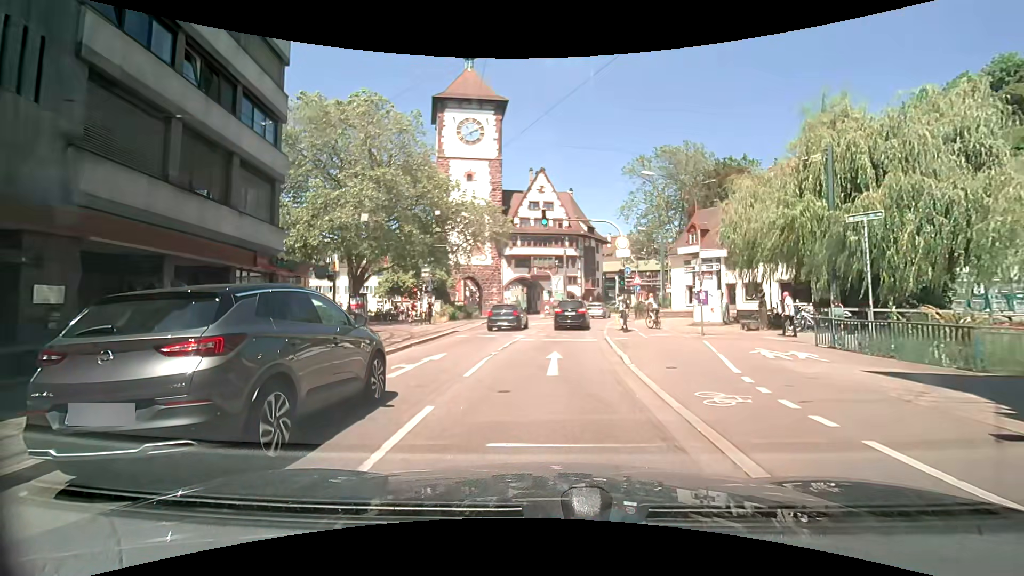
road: primary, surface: asphalt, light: Day
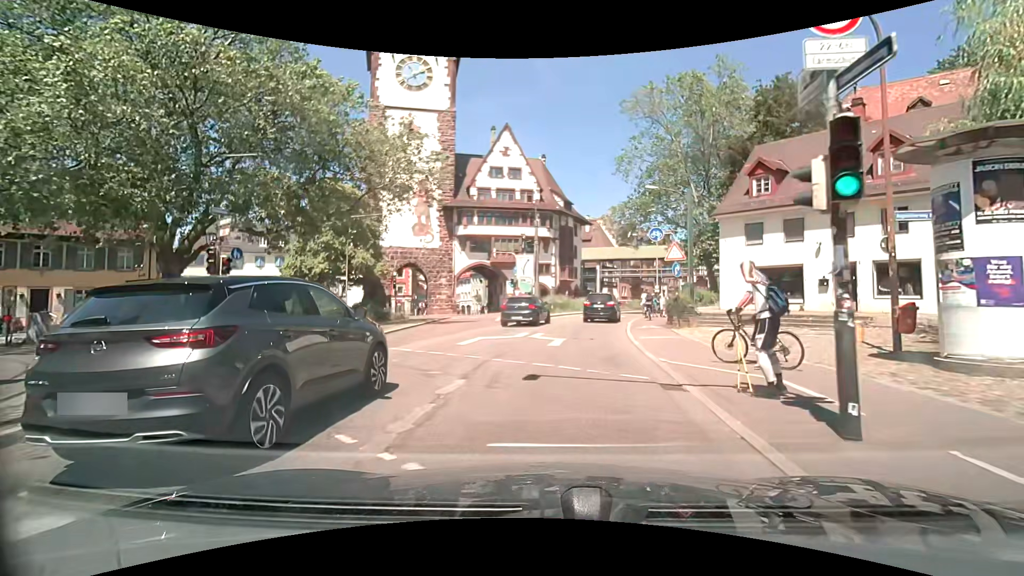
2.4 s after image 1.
(+0.3, +19.2) m; +4°
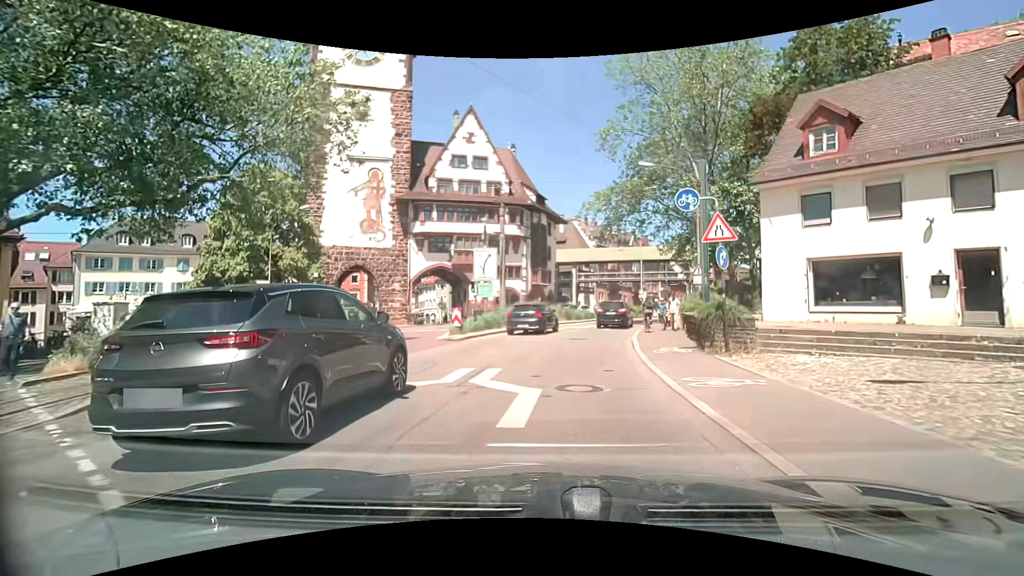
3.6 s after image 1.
(+0.2, +8.5) m; +4°
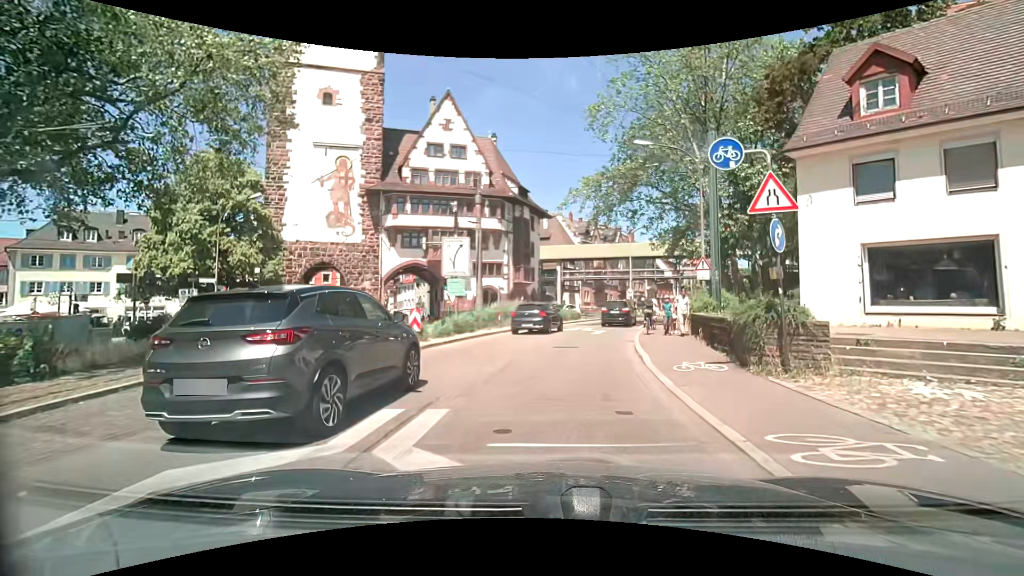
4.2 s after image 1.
(0.0, +4.0) m; +1°
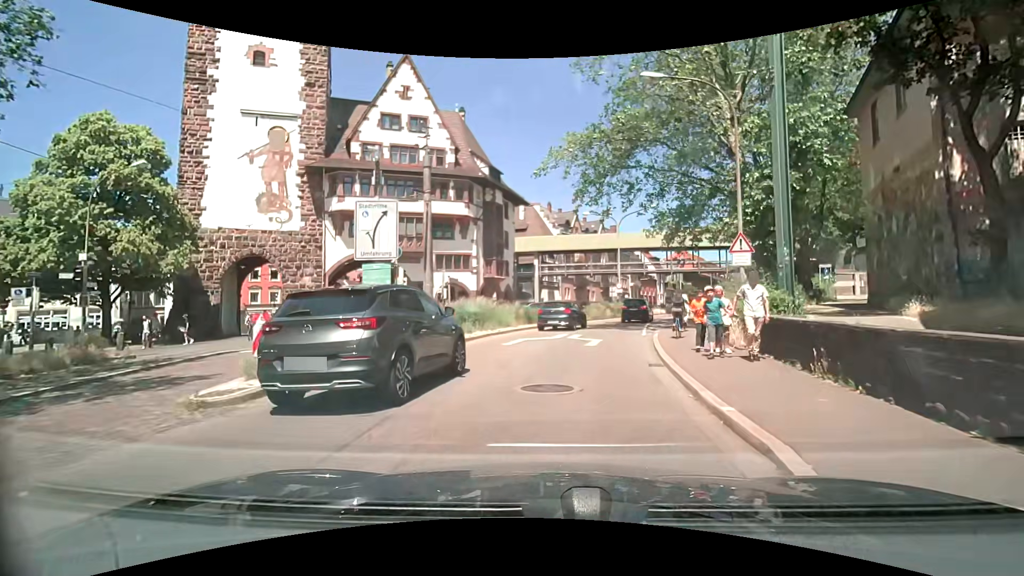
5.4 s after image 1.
(+0.2, +7.9) m; +3°
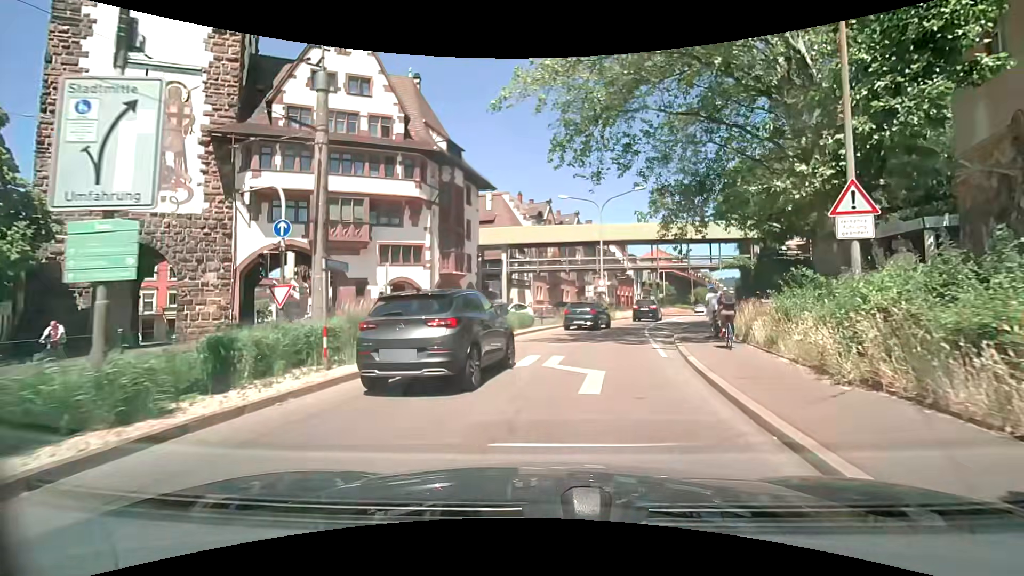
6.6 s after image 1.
(+0.2, +8.3) m; +2°
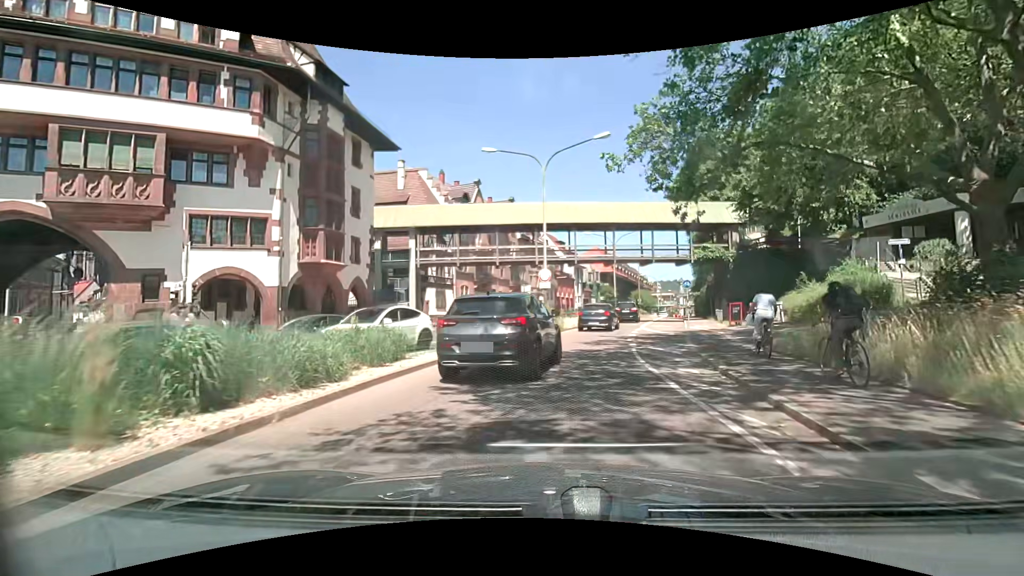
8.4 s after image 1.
(+1.0, +13.4) m; +8°
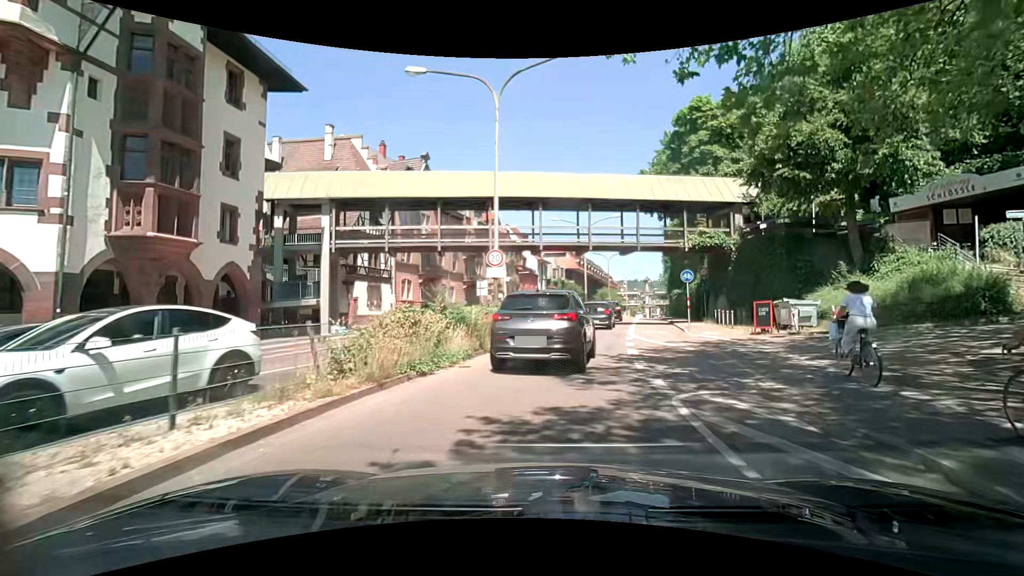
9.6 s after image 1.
(+0.3, +9.0) m; +4°
